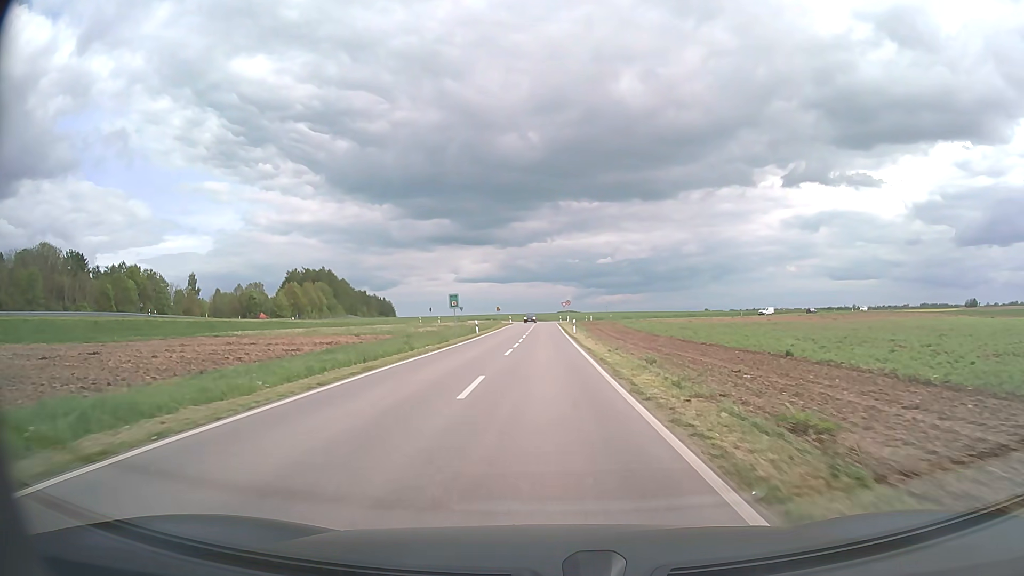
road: unclassified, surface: asphalt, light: Day
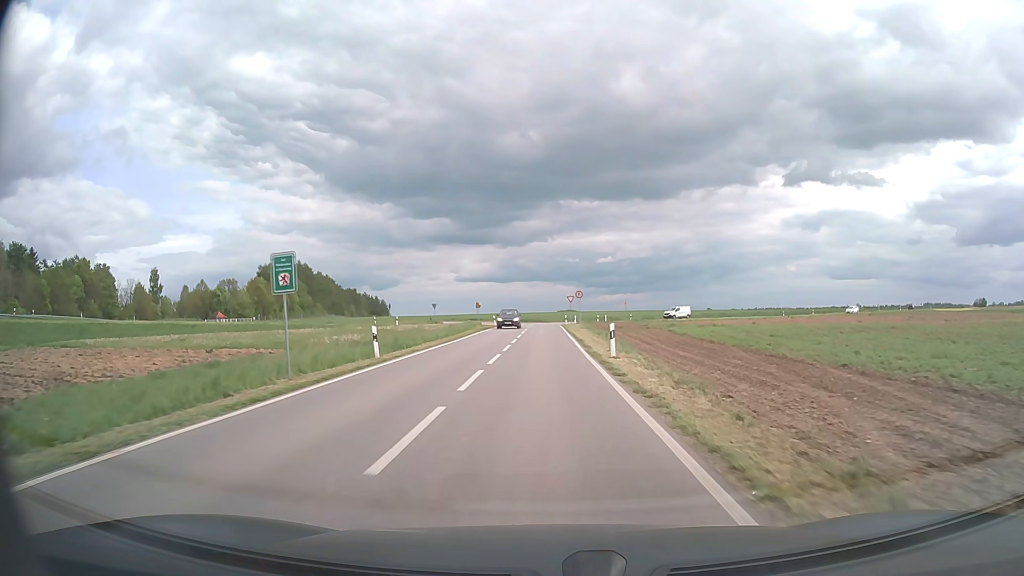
(0.0, +29.6) m; 0°
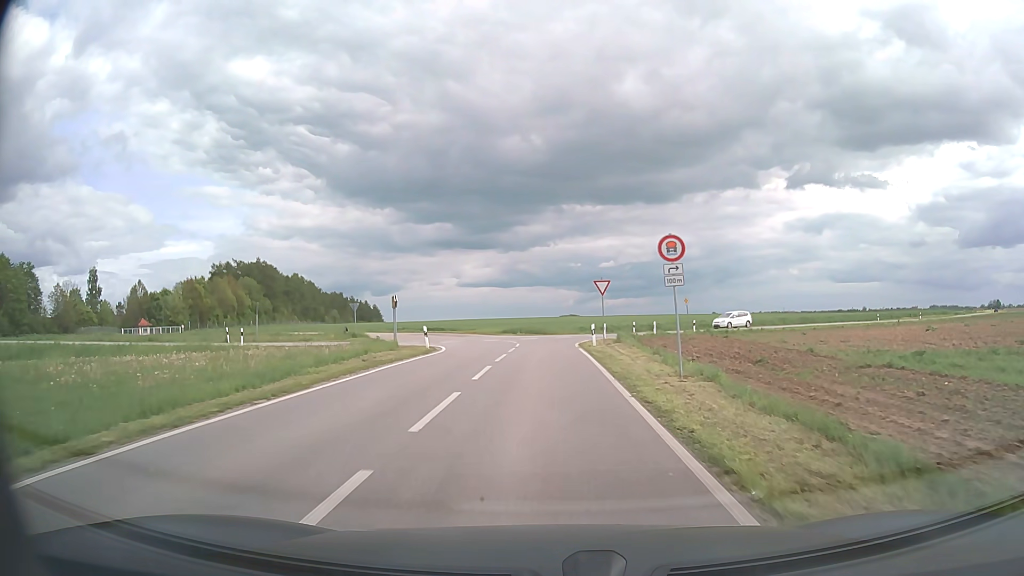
(-0.1, +39.7) m; 0°
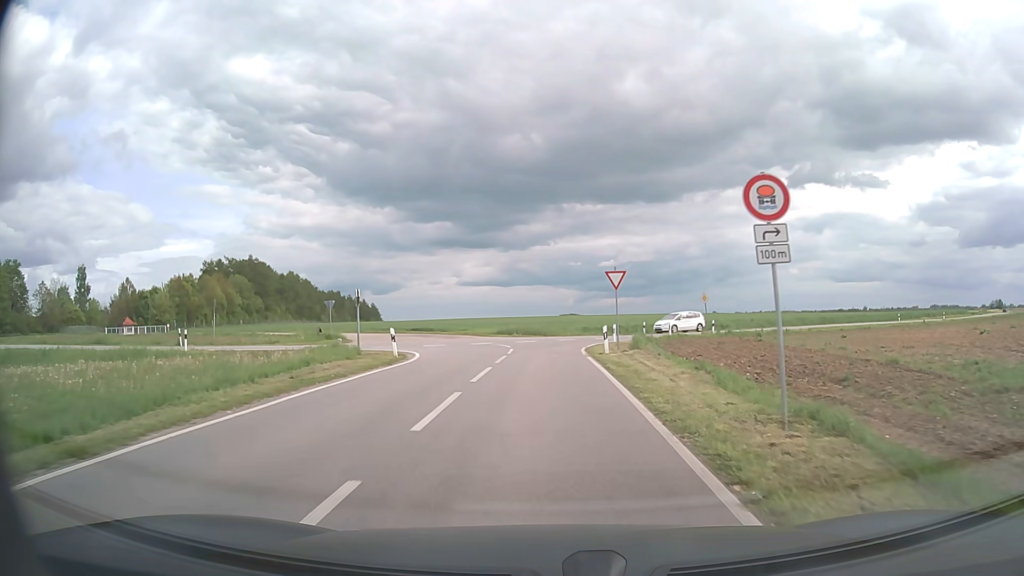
(0.0, +6.3) m; 0°
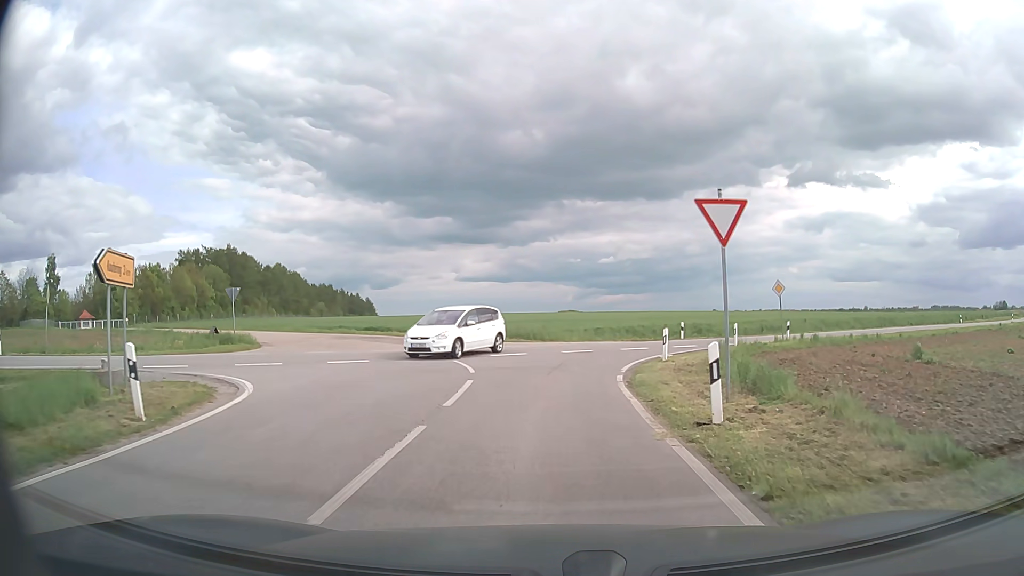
(0.0, +15.3) m; 0°
(0, +10) (0, +20) (+4, +29) (+12, +36) (+20, +41) (+28, +47) (+36, +53) (+45, +58) (+53, +64) (+61, +70) m
